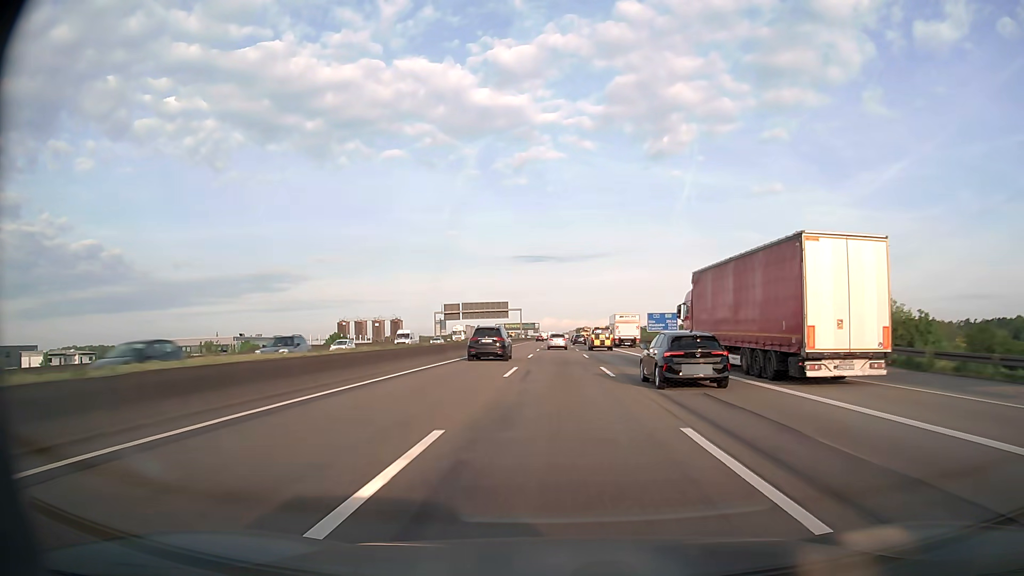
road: motorway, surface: asphalt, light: Day
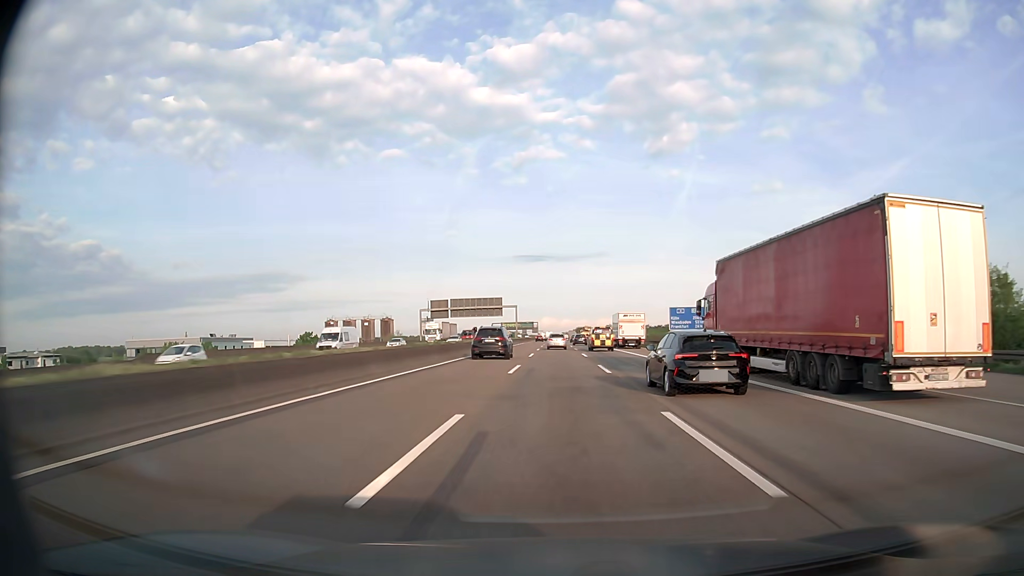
(0.0, +16.1) m; 0°
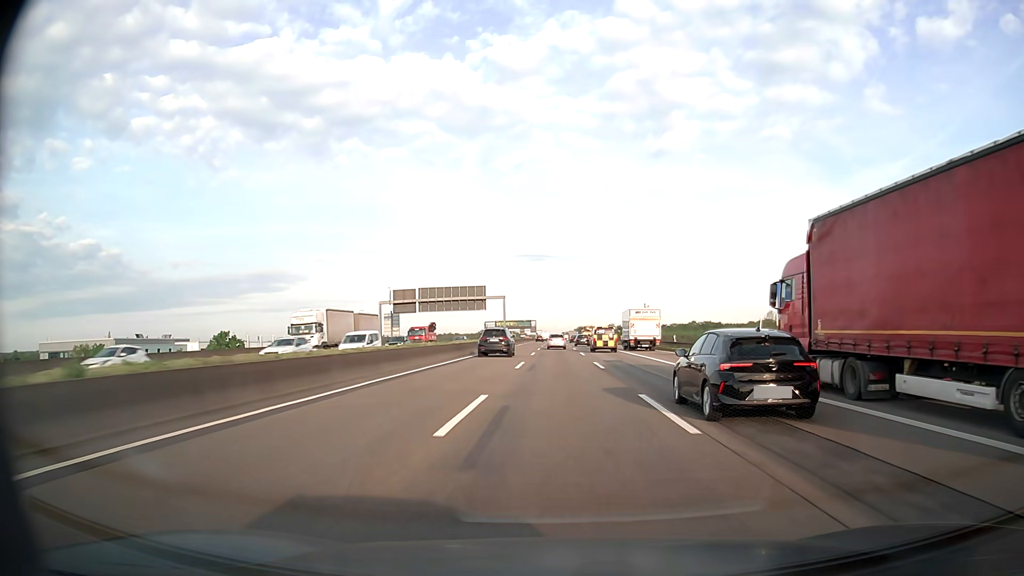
(0.0, +32.3) m; 0°
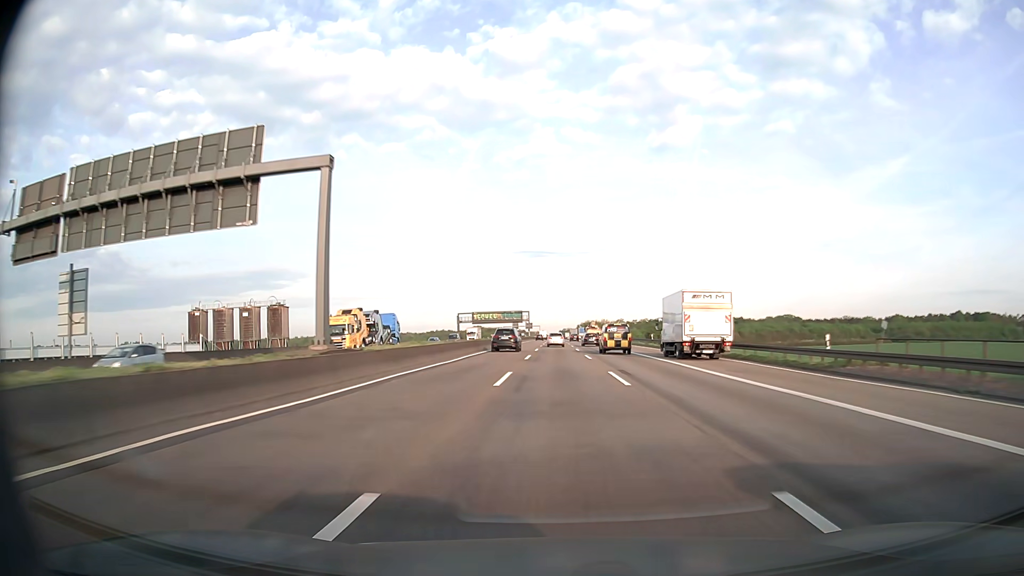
(-0.2, +81.3) m; 0°
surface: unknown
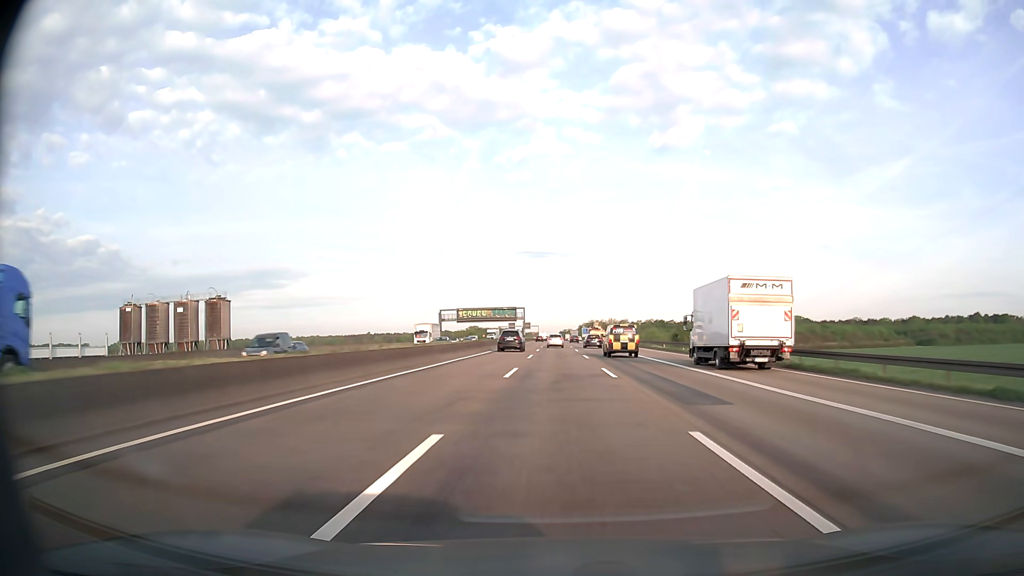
(0.0, +32.7) m; 0°
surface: asphalt
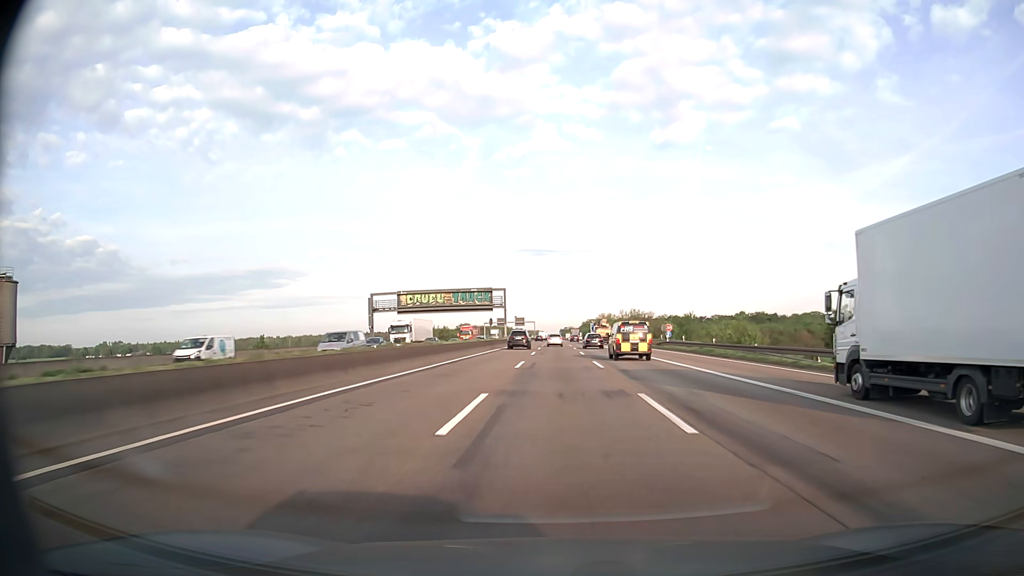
(+0.2, +65.9) m; 0°
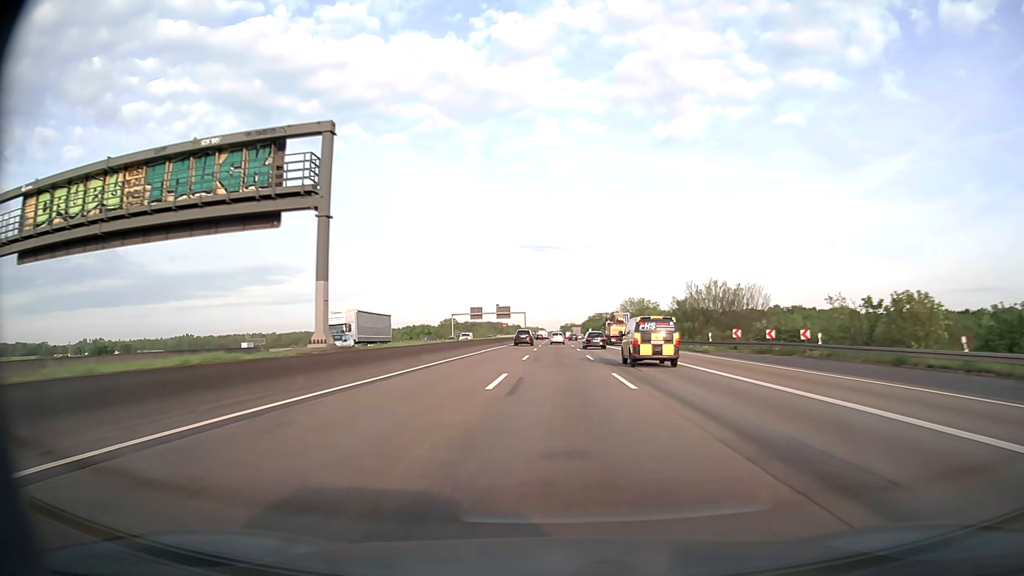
(0.0, +83.1) m; 0°
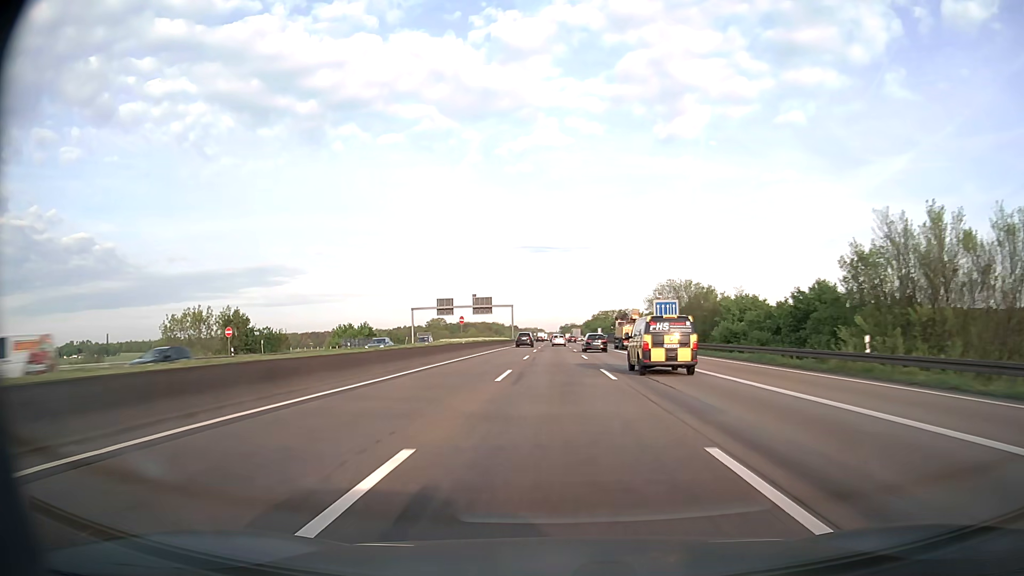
(+0.1, +50.3) m; 0°
(0, +10) (0, +20) (0, +30) (0, +40) (0, +50) (0, +60) (0, +70) (0, +80) (0, +90) (0, +100) m
